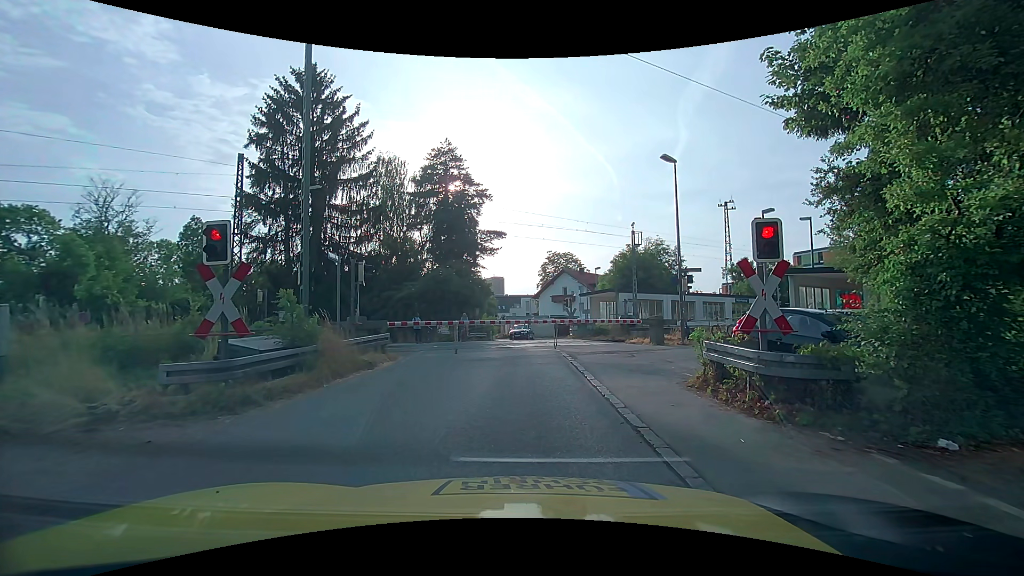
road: unclassified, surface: asphalt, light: Day
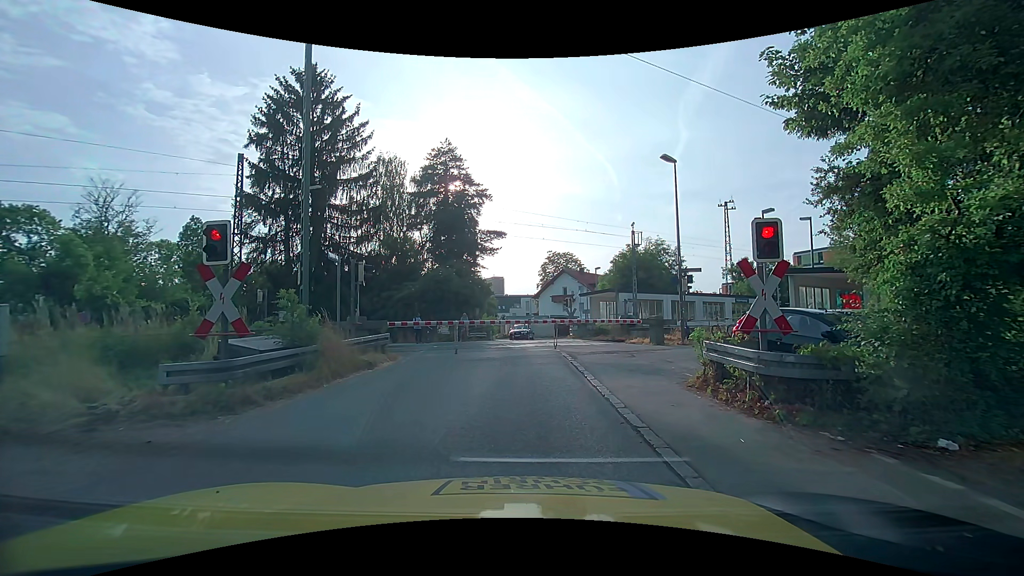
(0.0, 0.0) m; 0°
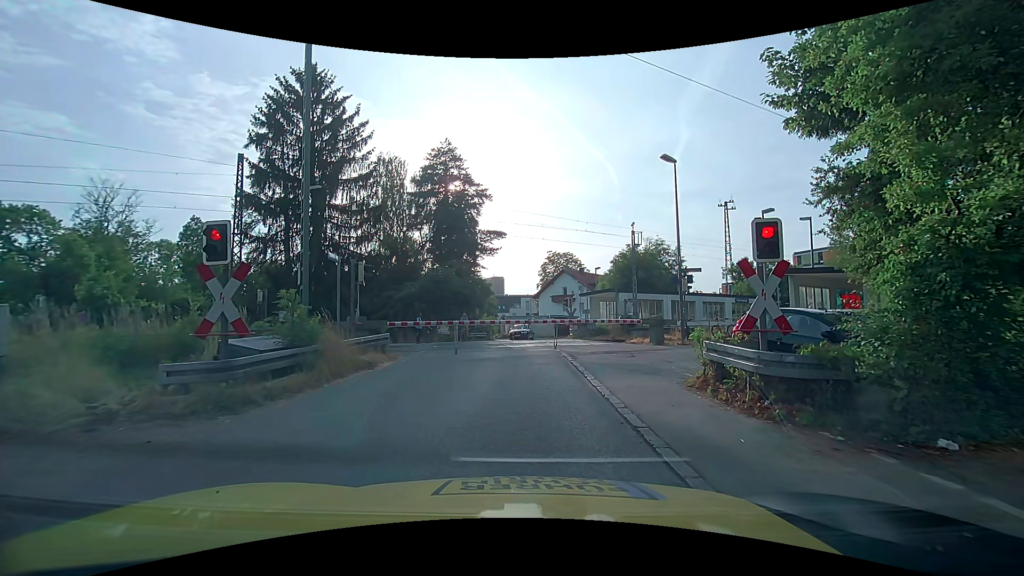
(0.0, 0.0) m; 0°
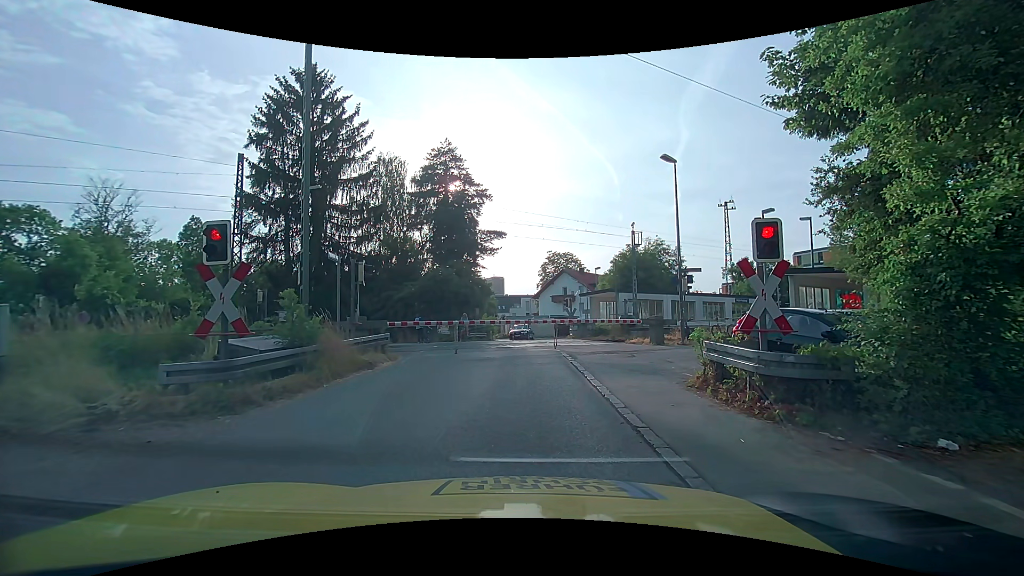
(0.0, 0.0) m; 0°
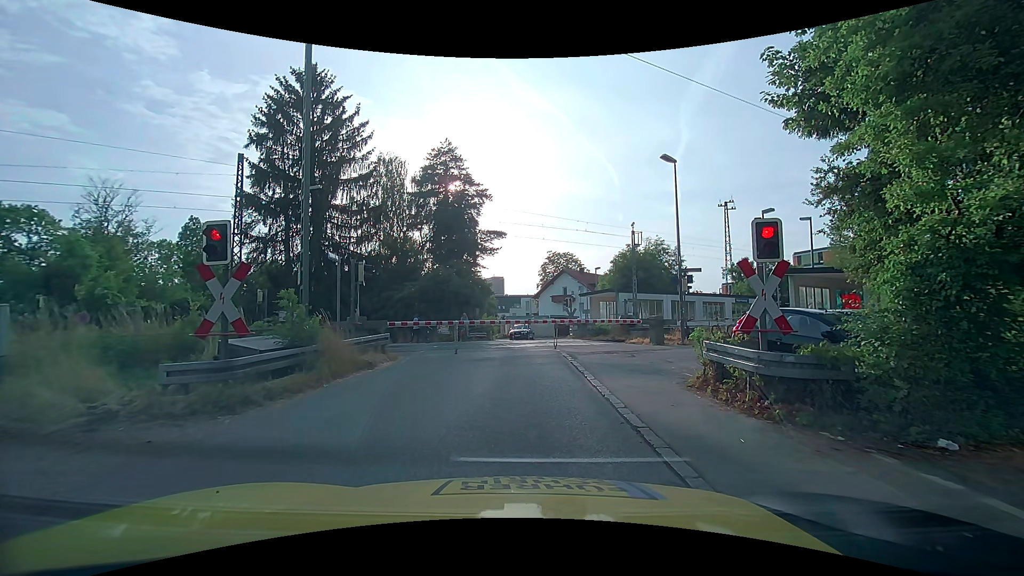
(0.0, 0.0) m; 0°
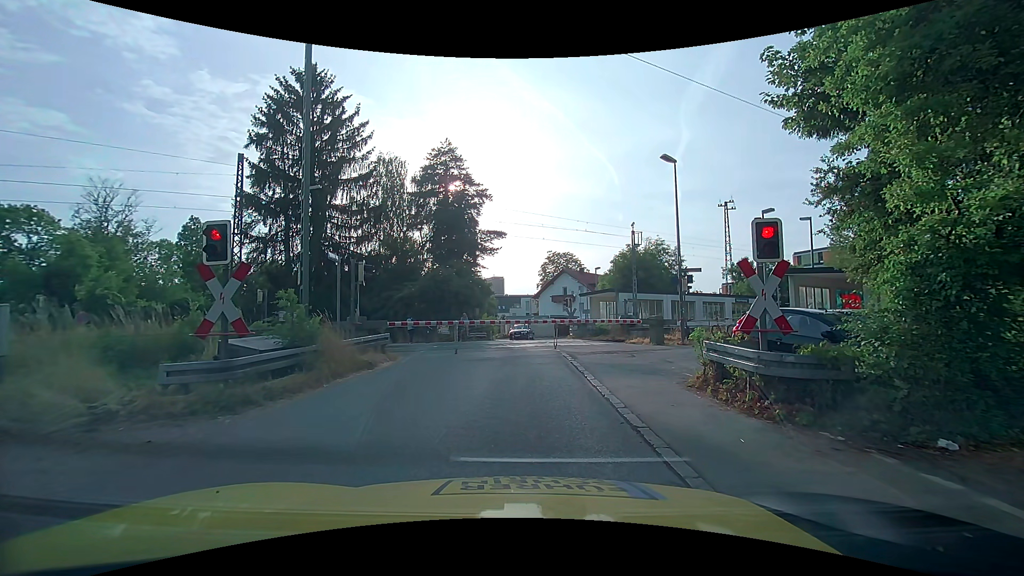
(0.0, 0.0) m; 0°
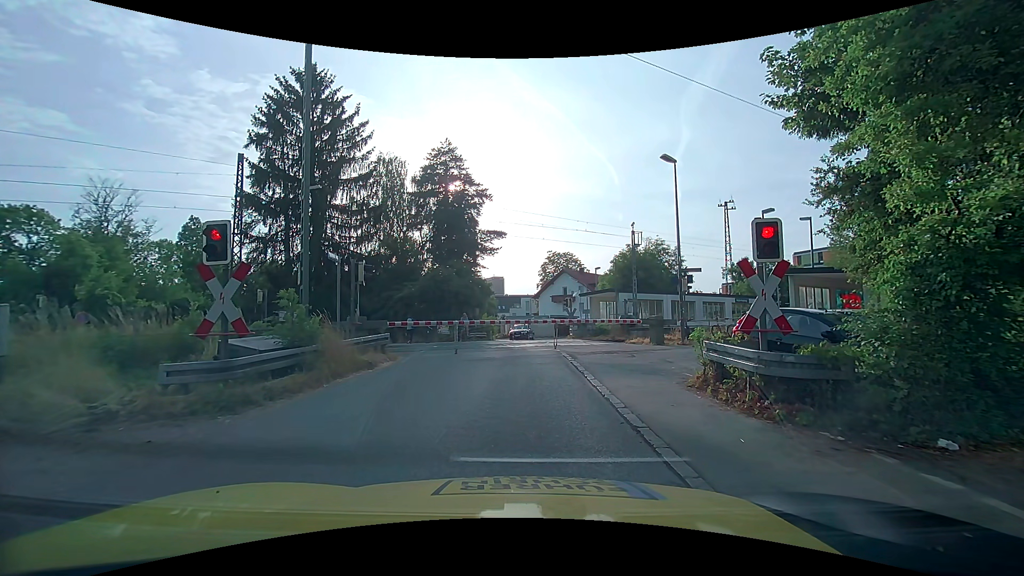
(0.0, 0.0) m; 0°
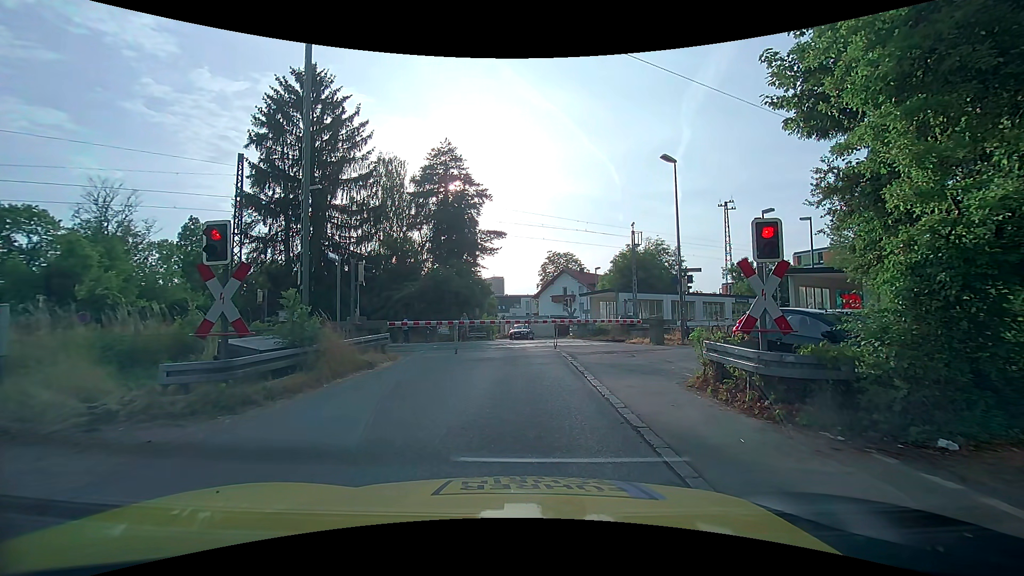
(0.0, 0.0) m; 0°
